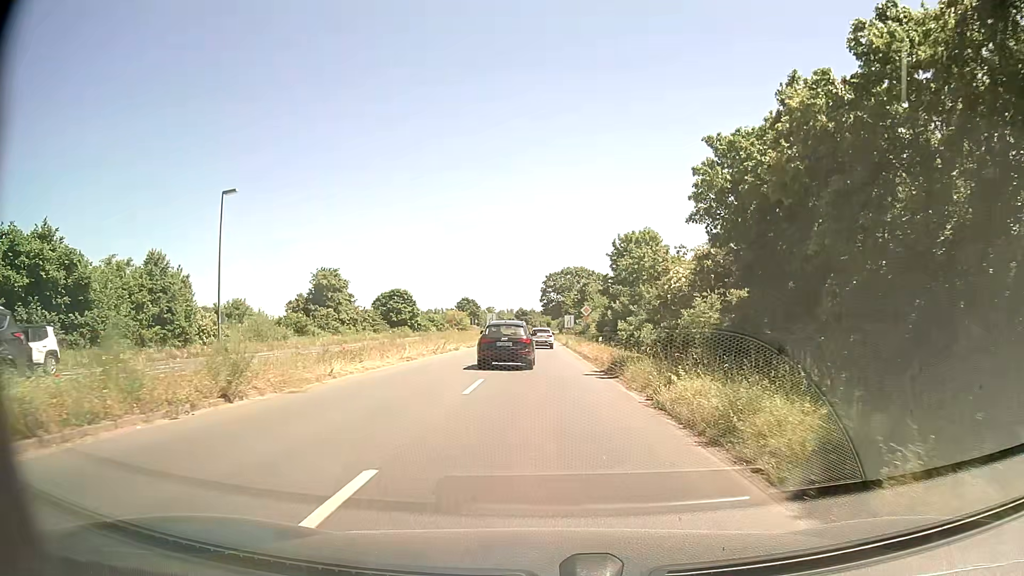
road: primary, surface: asphalt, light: Day
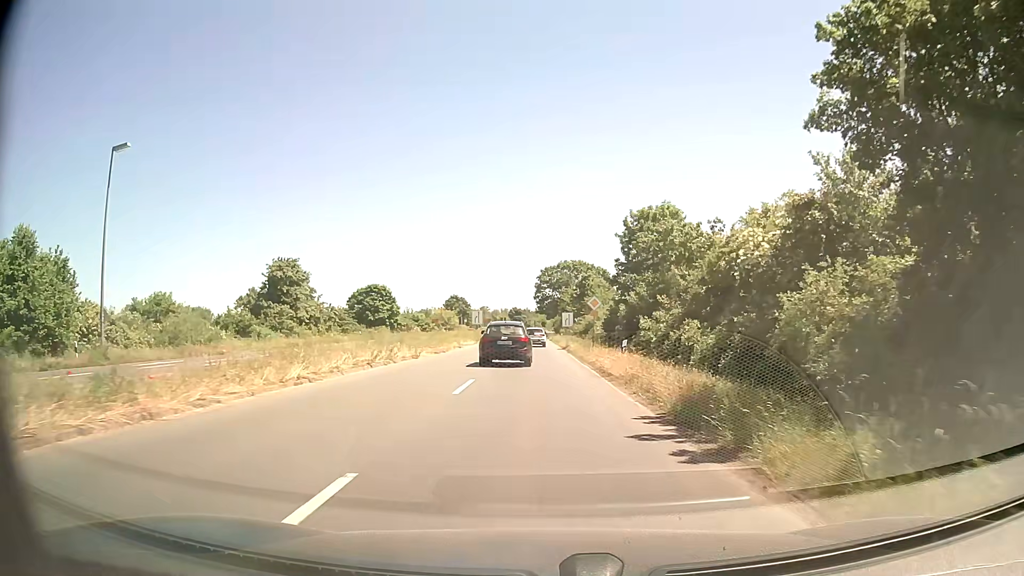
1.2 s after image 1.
(+0.1, +12.5) m; +1°
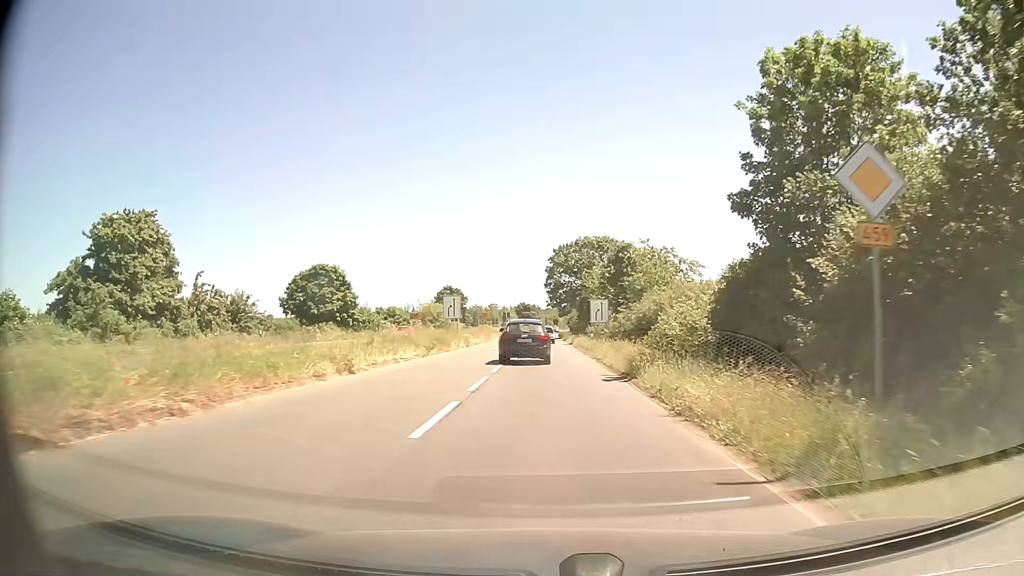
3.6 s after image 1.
(-0.5, +30.5) m; -1°
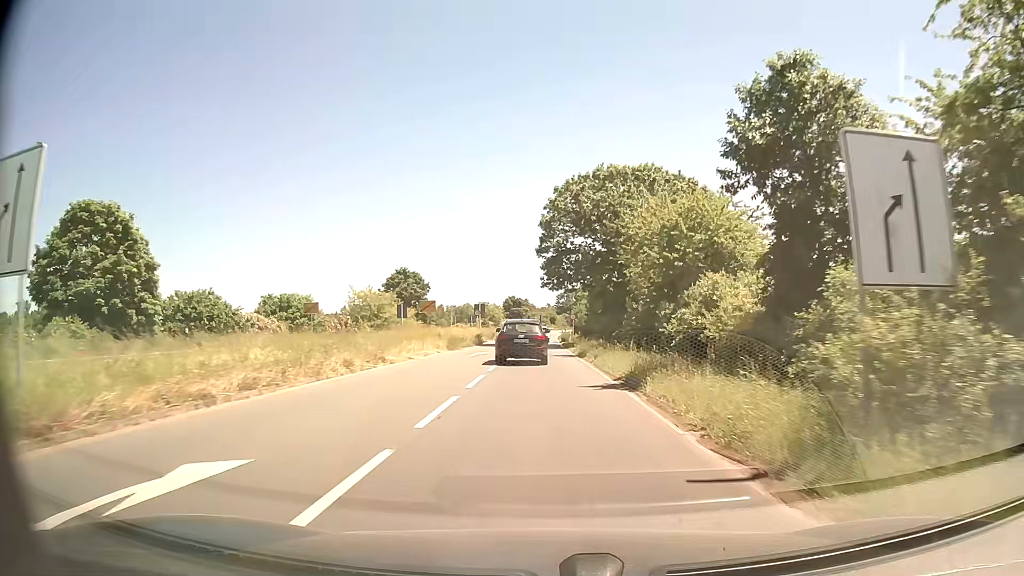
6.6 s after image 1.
(+0.4, +41.4) m; +1°
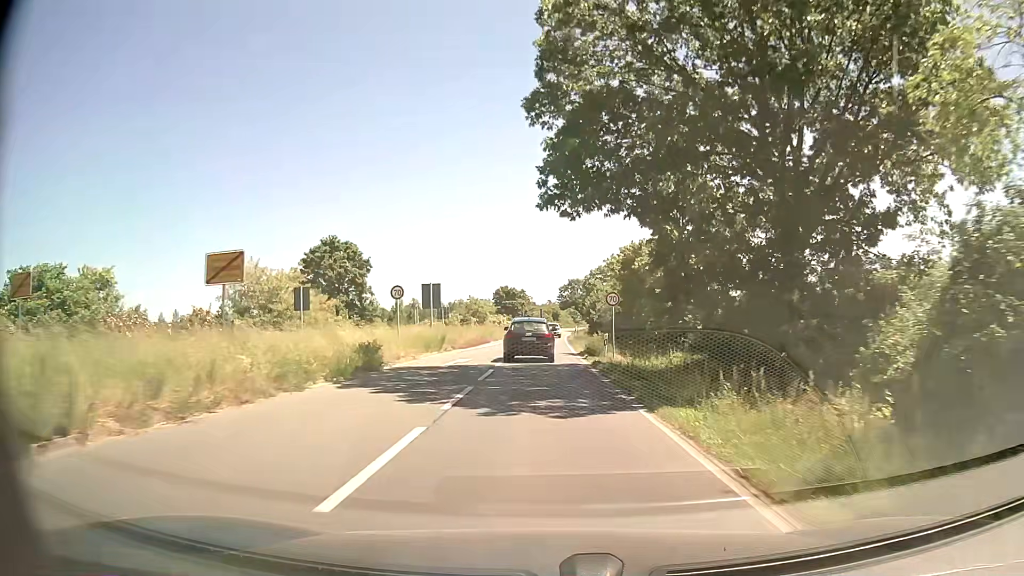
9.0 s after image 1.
(-0.2, +34.4) m; 0°
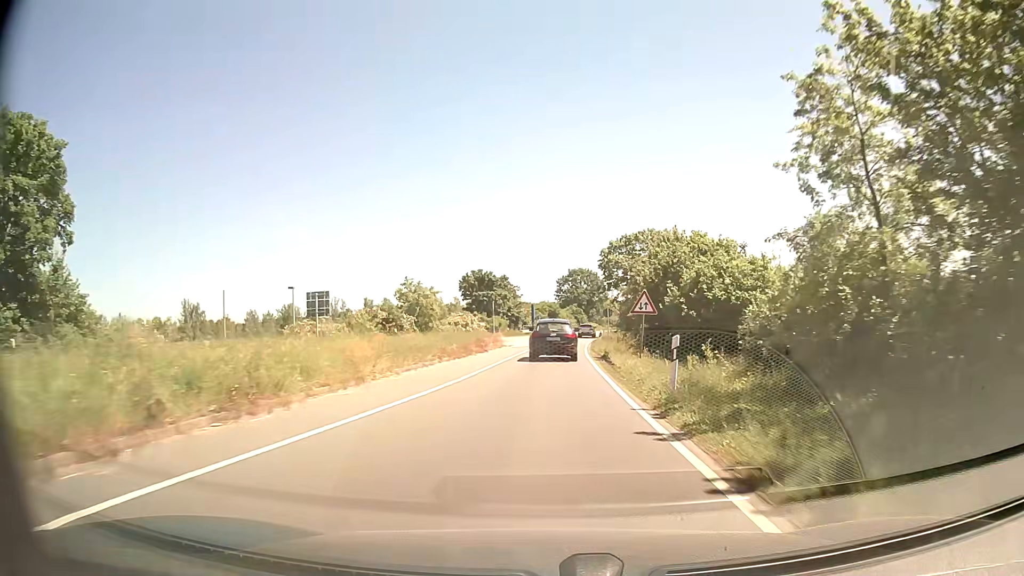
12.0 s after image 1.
(+0.2, +44.8) m; +1°
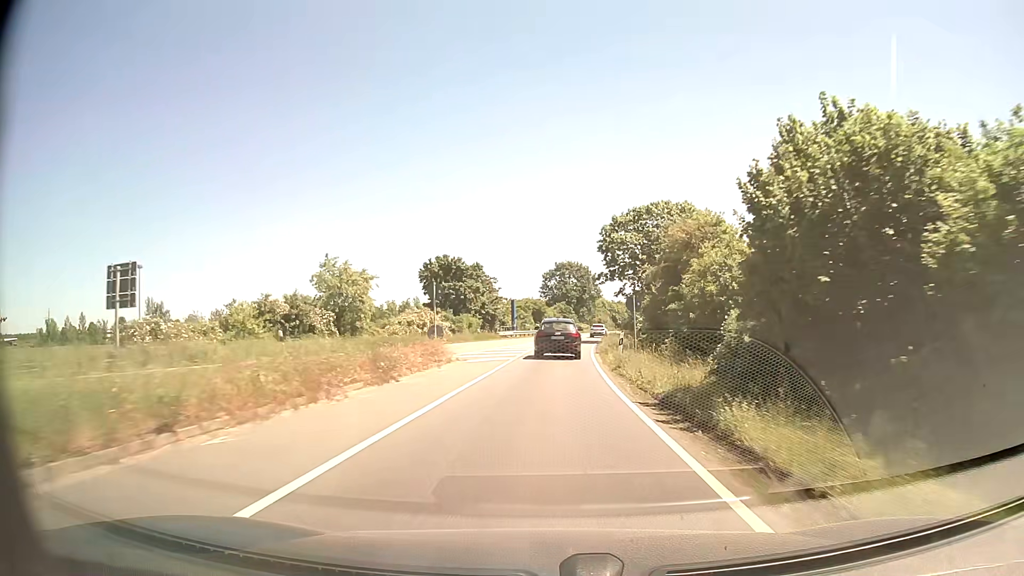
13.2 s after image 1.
(+0.2, +18.4) m; +1°
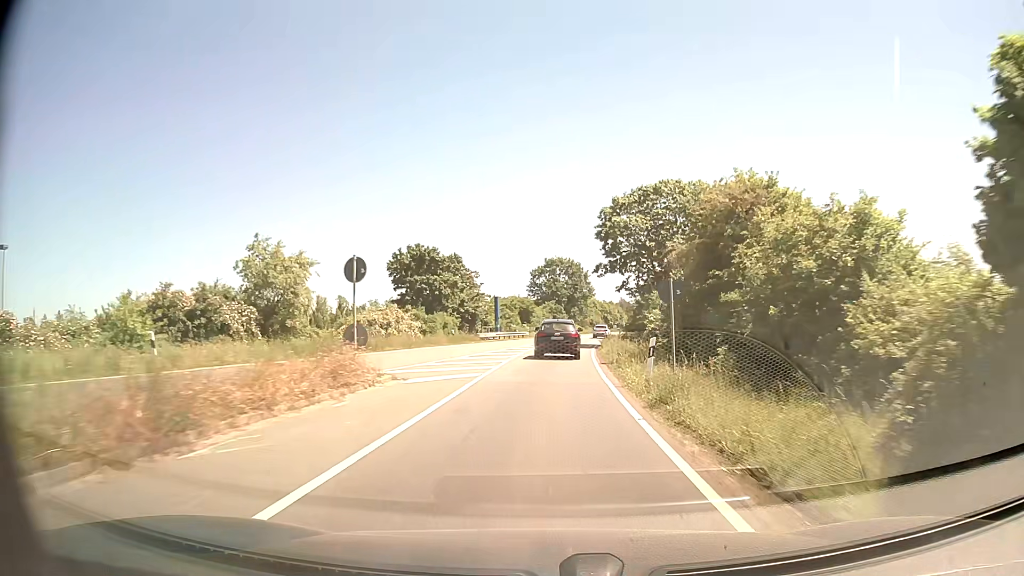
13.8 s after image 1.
(+0.1, +9.3) m; 0°
(0, +10) (+1, +20) (+1, +30) (+2, +40) (+3, +50) (+4, +60) (+5, +70) (+7, +80) (+9, +89) (+11, +99) m
